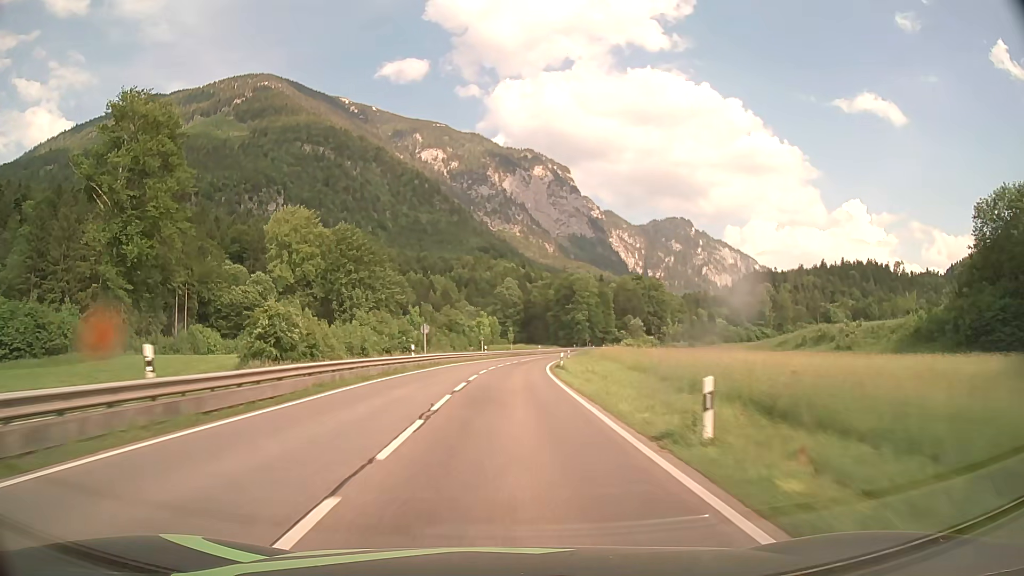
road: primary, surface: asphalt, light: Day
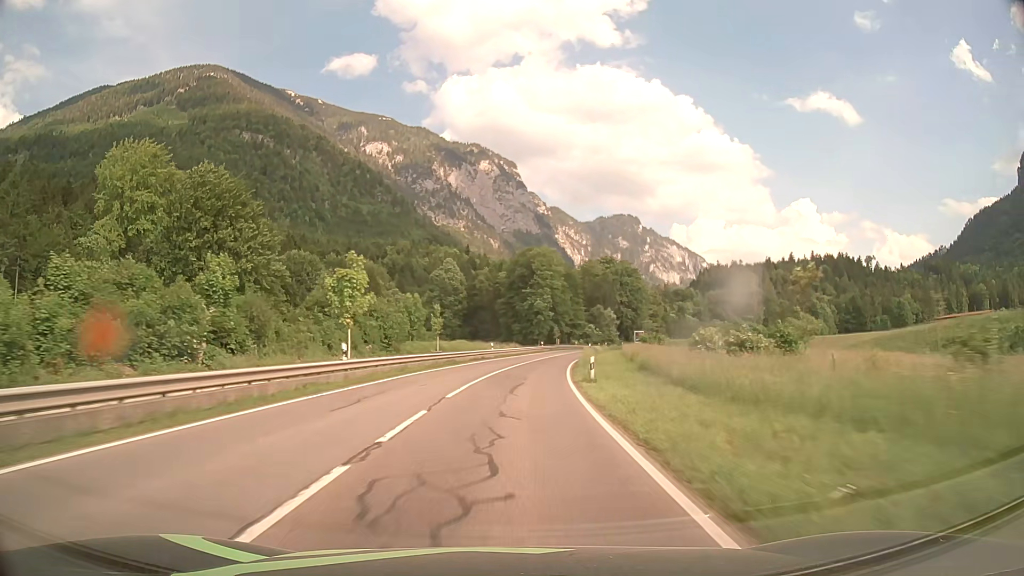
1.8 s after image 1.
(+1.5, +47.2) m; +4°
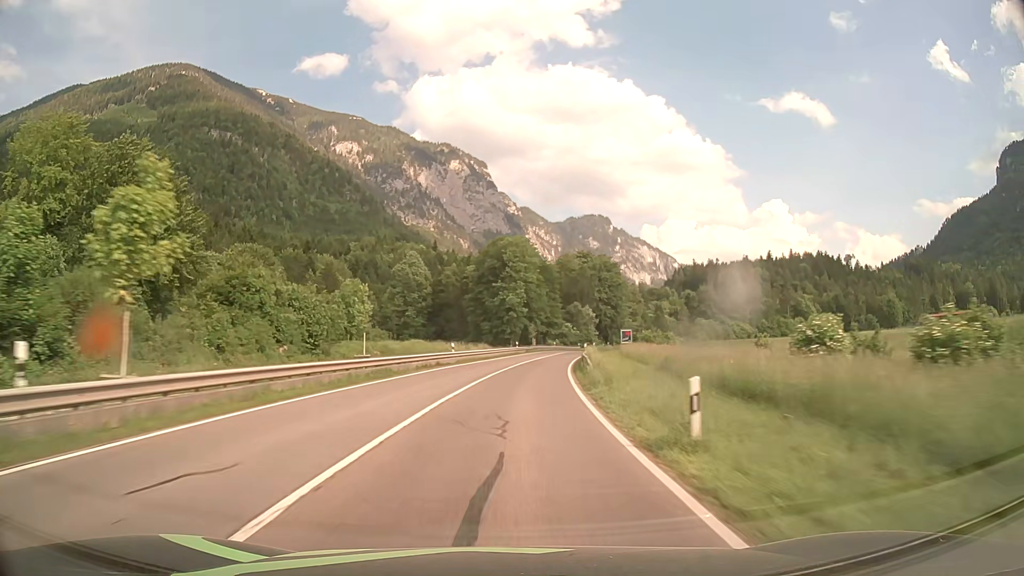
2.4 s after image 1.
(+0.4, +15.8) m; +2°
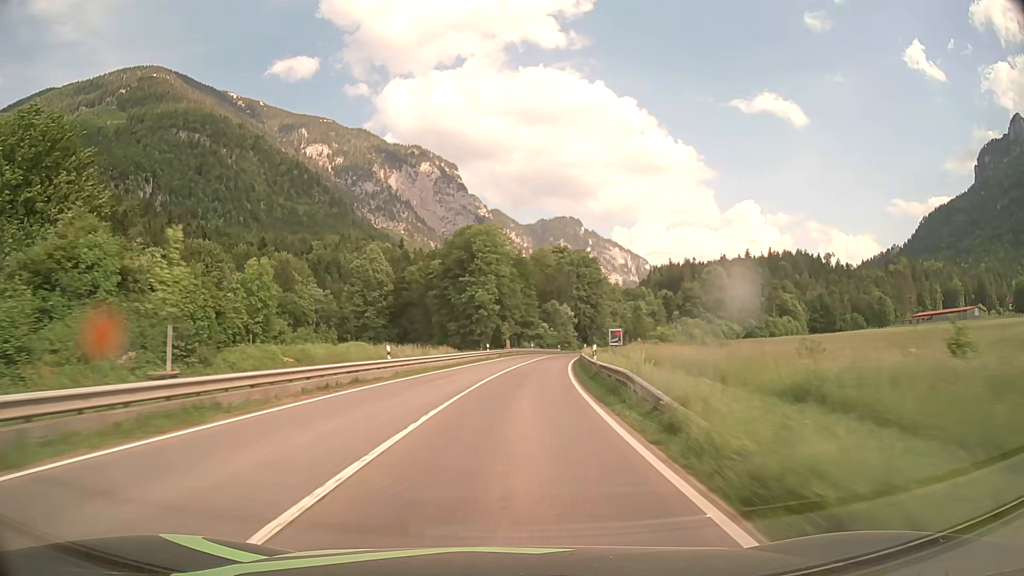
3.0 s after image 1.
(+0.4, +15.8) m; +3°
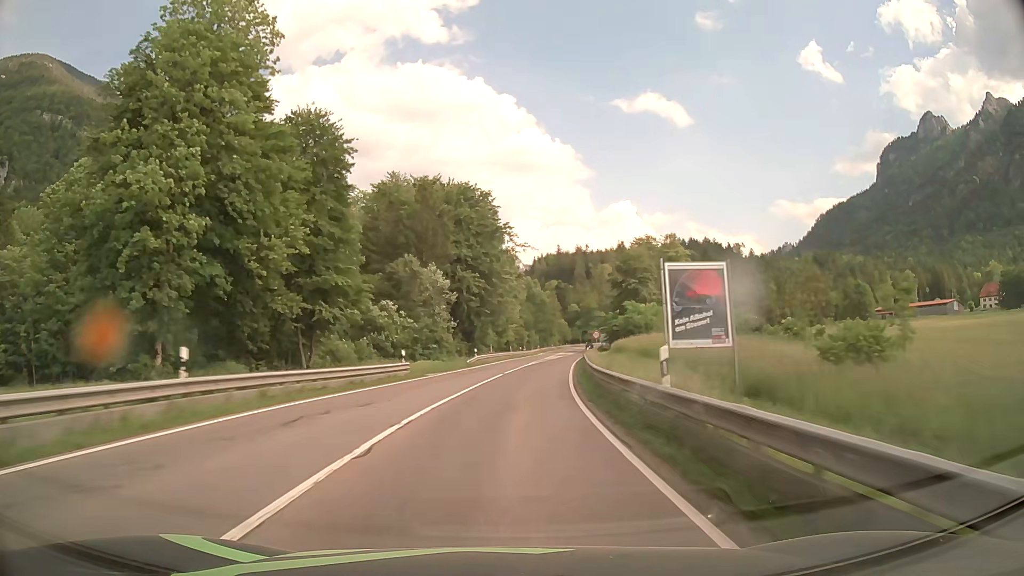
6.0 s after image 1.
(+7.5, +77.7) m; +11°
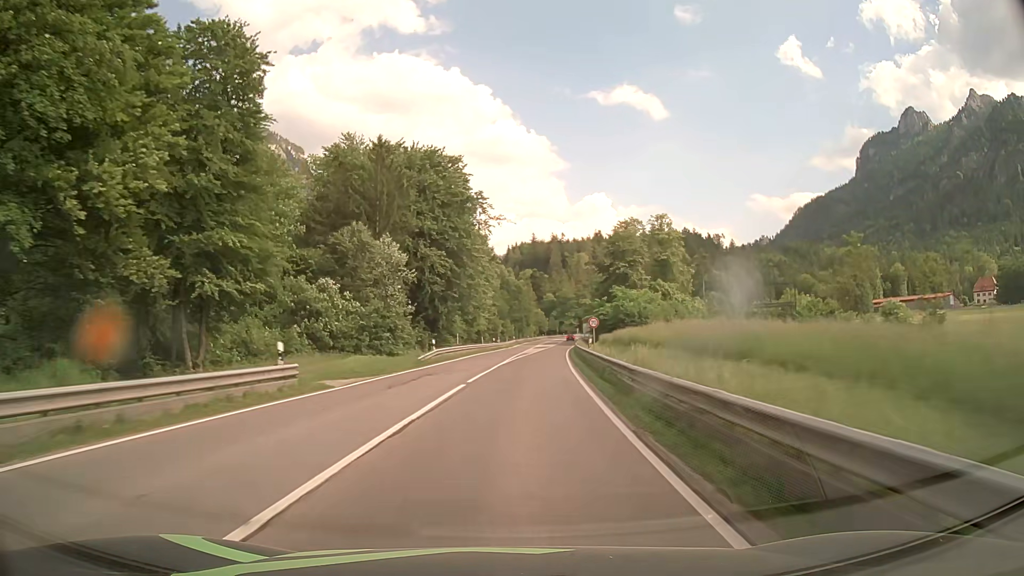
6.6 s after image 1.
(+0.2, +14.8) m; +2°
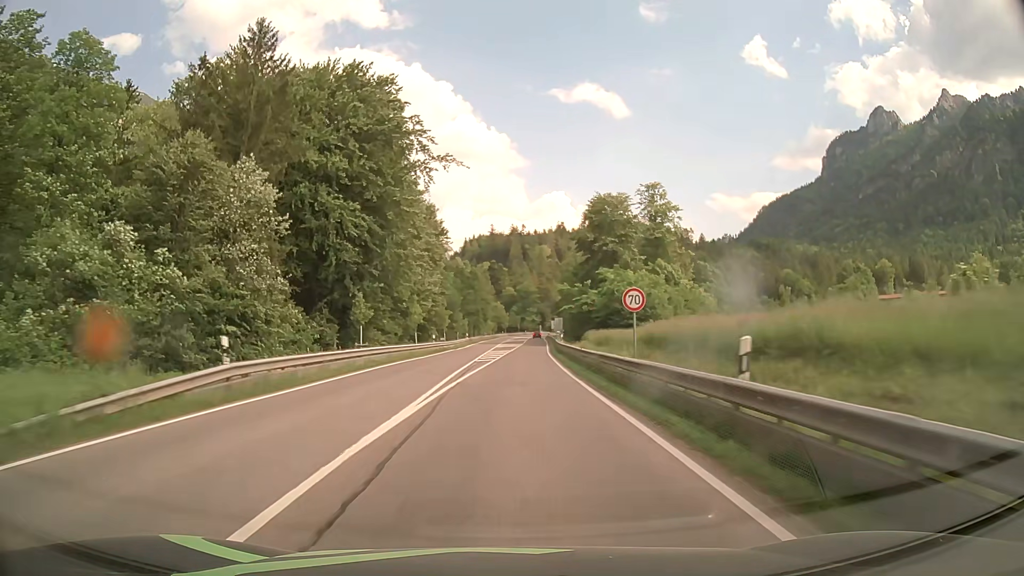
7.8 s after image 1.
(+1.0, +26.9) m; +4°
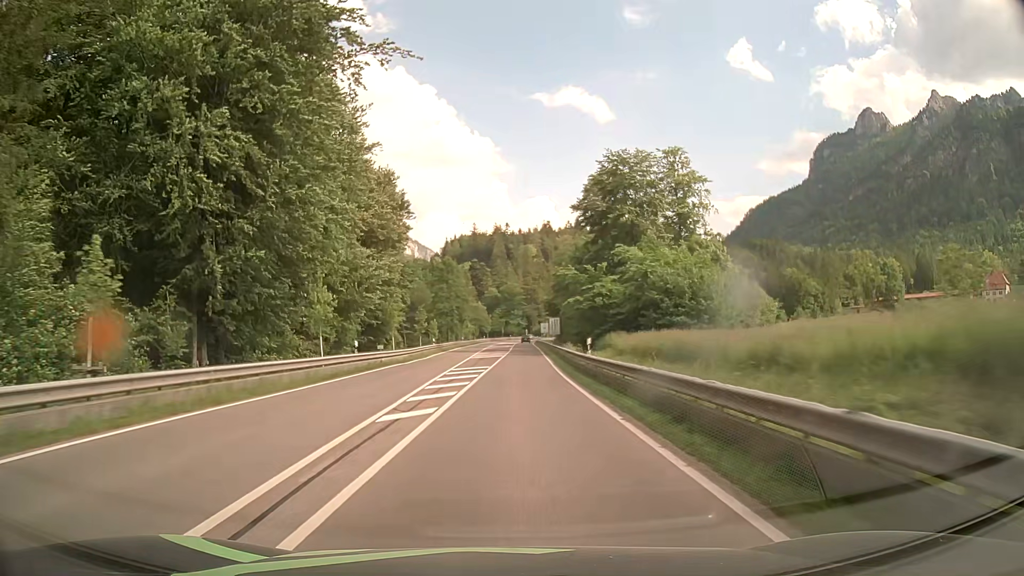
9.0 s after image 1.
(+0.3, +23.2) m; +1°
(0, +10) (0, +20) (0, +30) (+1, +40) (+1, +50) (+1, +60) (+2, +70) (+2, +80) (+2, +90) (+2, +100) m
